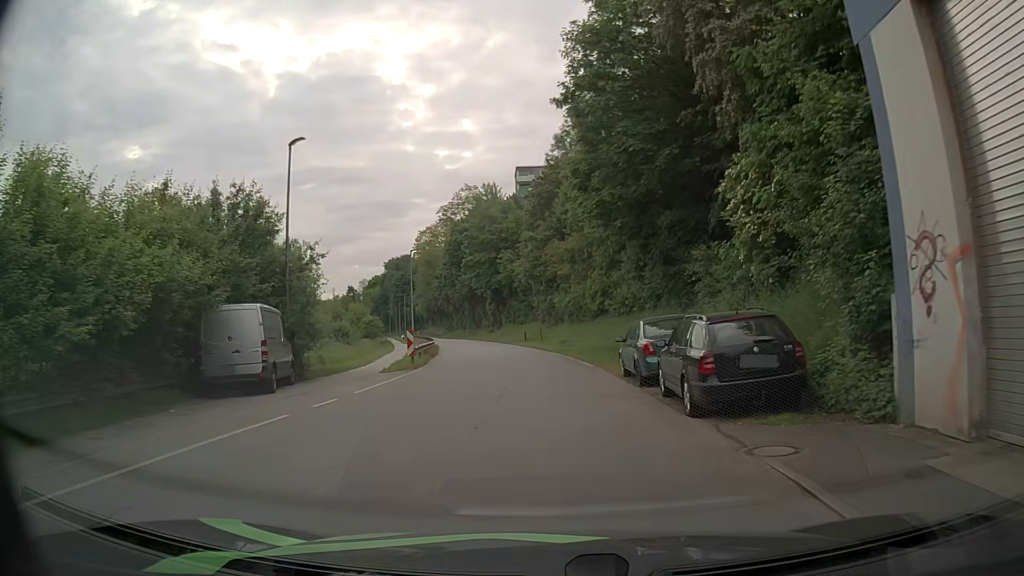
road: residential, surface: asphalt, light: Day
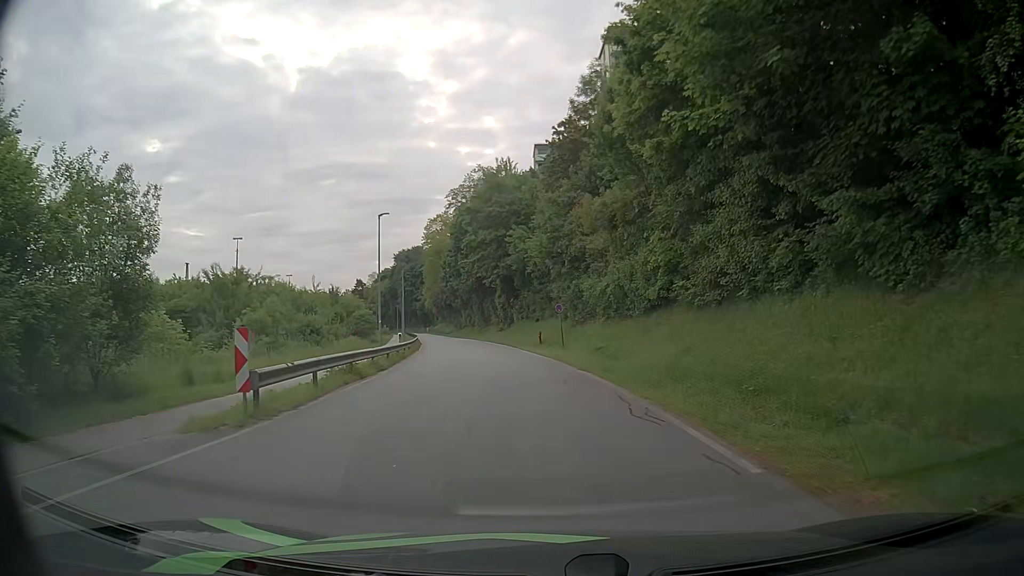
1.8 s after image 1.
(0.0, +16.1) m; -2°
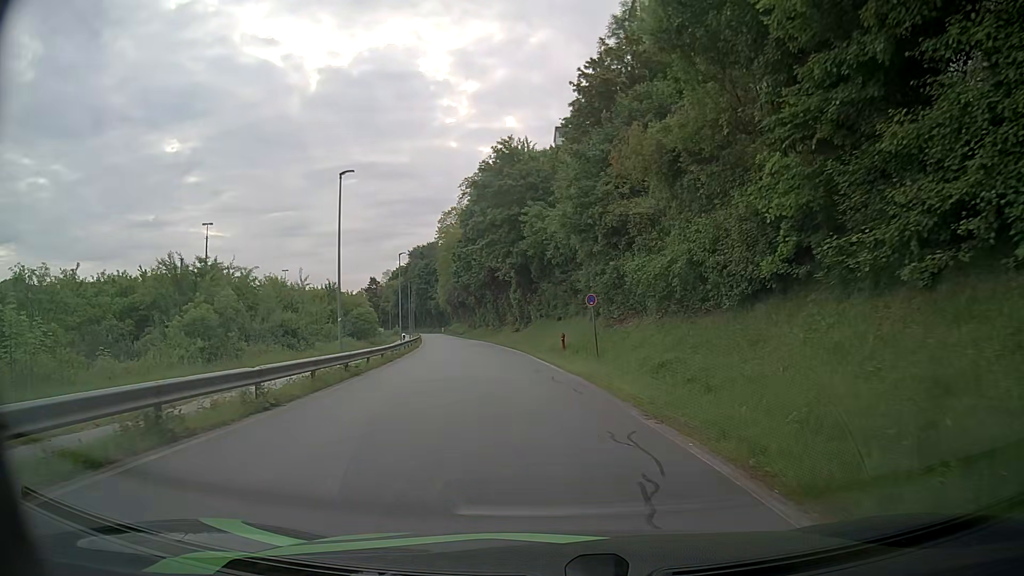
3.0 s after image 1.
(0.0, +10.9) m; -2°
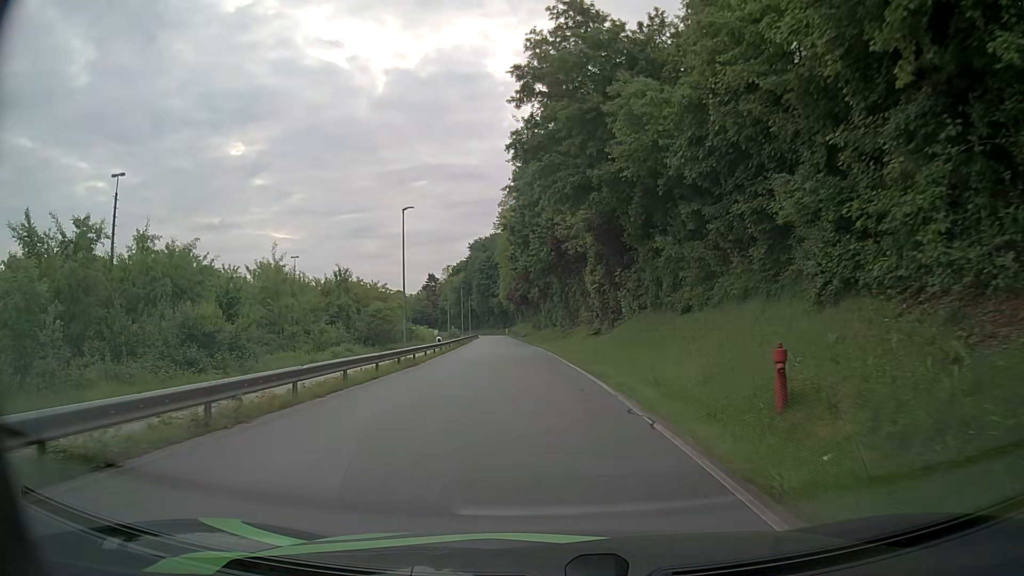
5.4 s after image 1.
(-1.1, +23.4) m; -6°
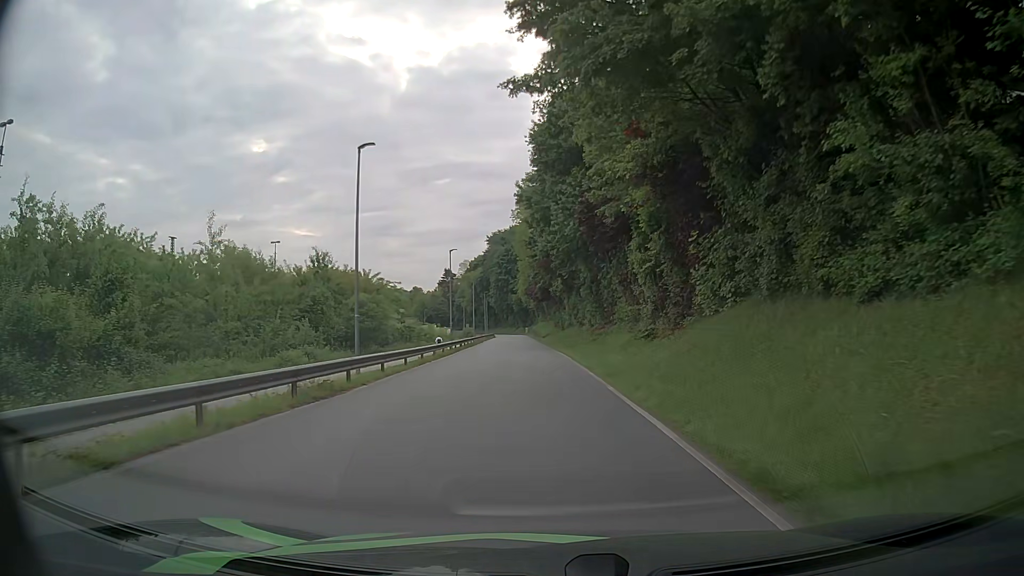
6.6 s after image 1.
(-0.1, +12.7) m; -1°
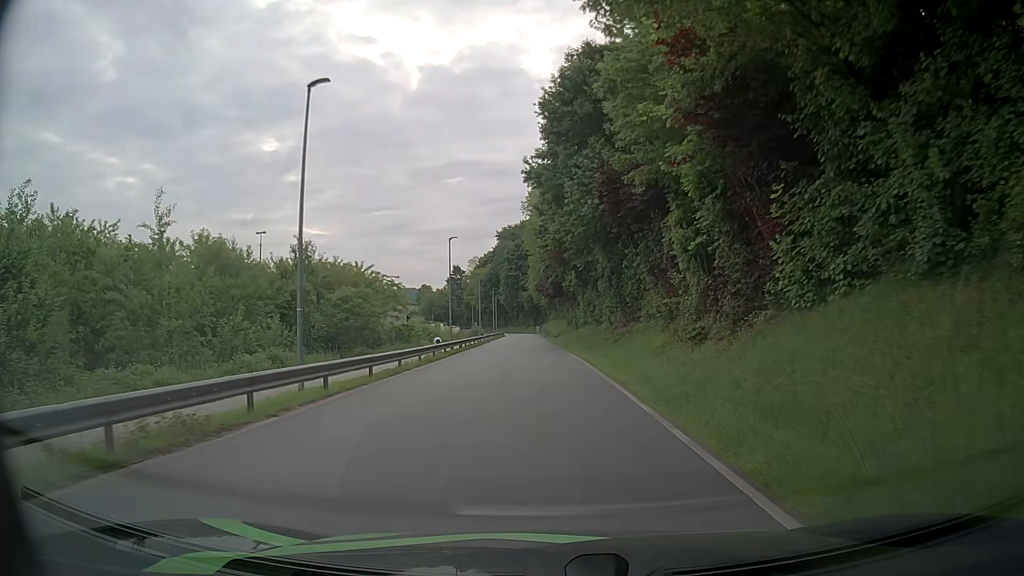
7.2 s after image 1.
(-0.1, +6.6) m; -1°
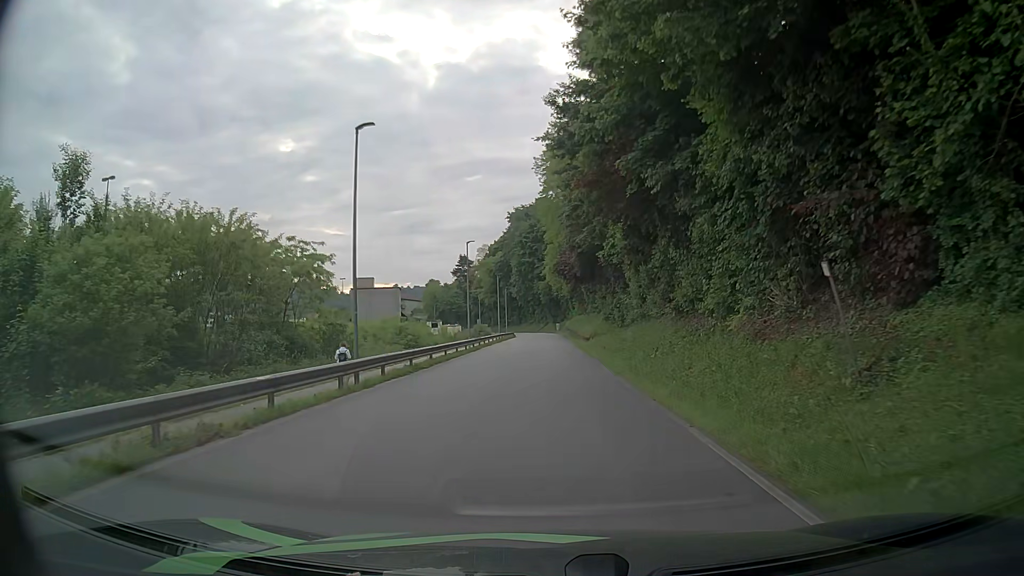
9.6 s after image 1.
(-0.4, +27.5) m; -2°
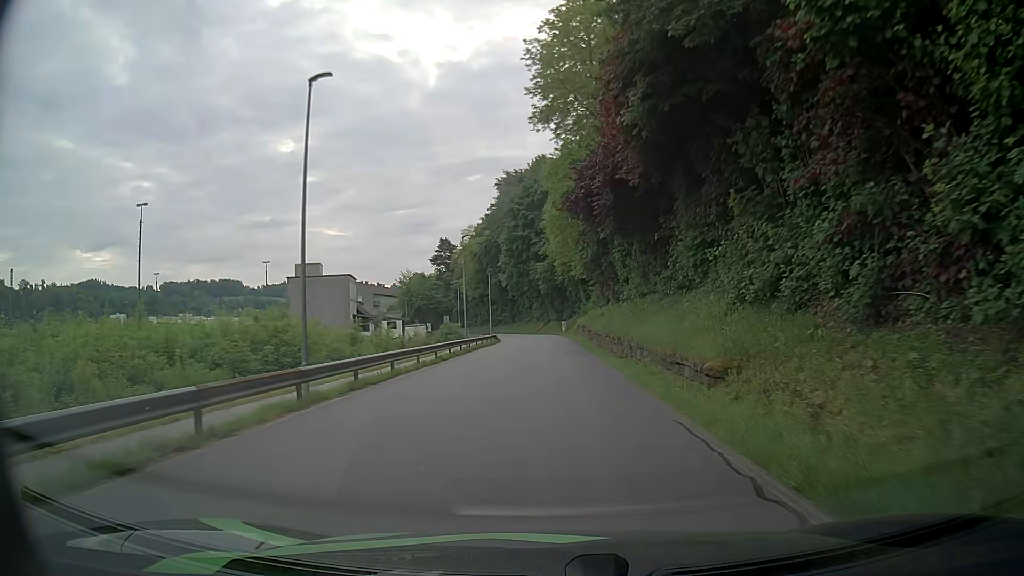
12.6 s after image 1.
(+0.1, +34.8) m; 0°
(0, +10) (0, +20) (0, +30) (+1, +40) (+1, +50) (+1, +60) (+1, +70) (0, +80) (-2, +90) (-4, +100) m
